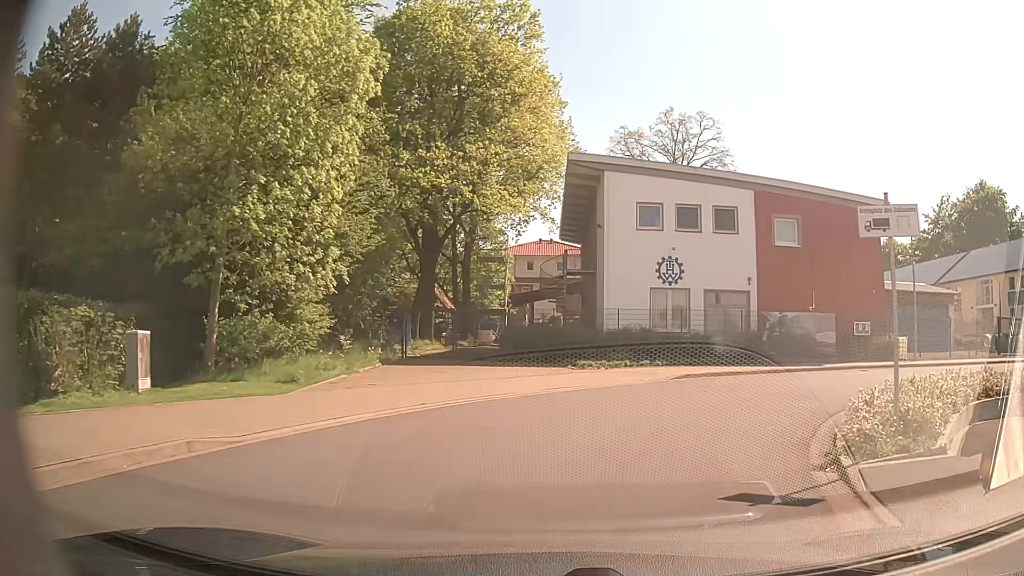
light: Day
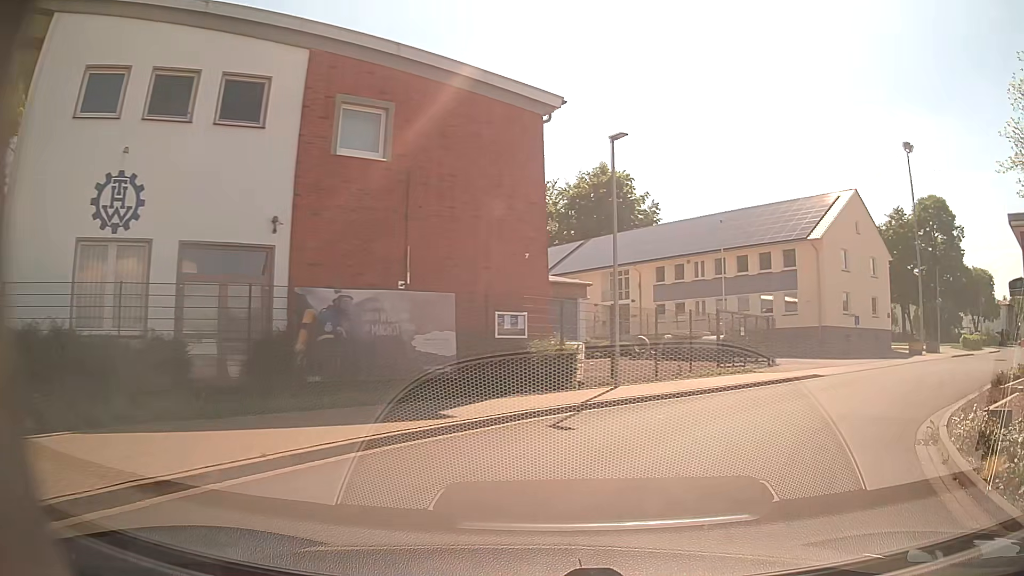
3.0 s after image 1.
(+4.1, +15.1) m; +36°
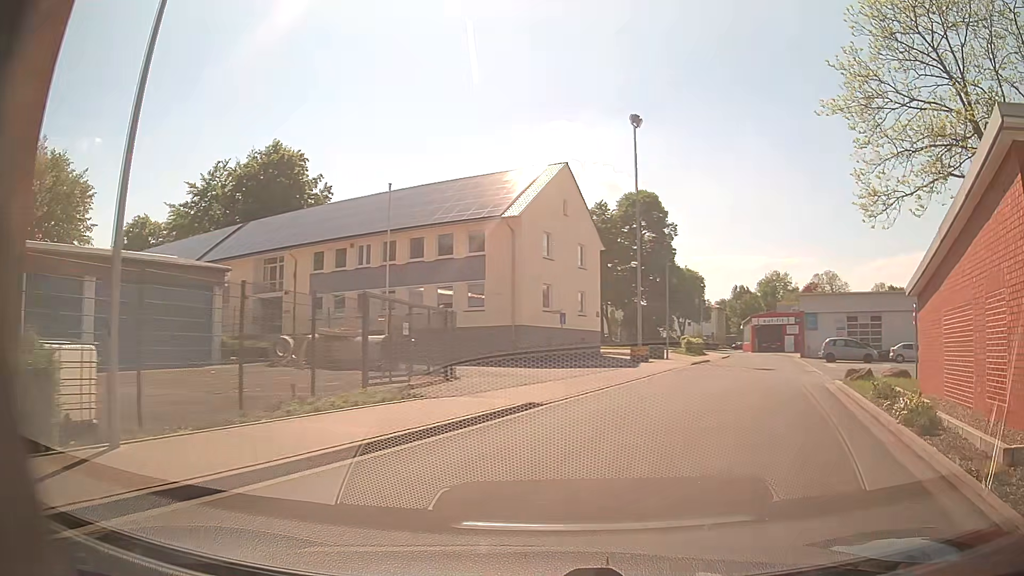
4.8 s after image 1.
(+2.3, +8.9) m; +29°
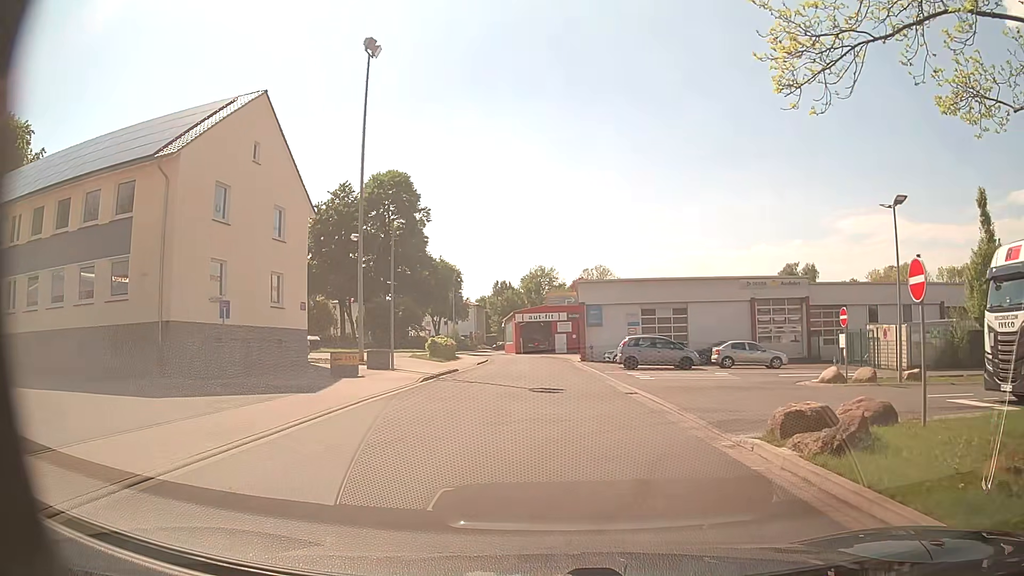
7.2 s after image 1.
(+2.9, +12.6) m; +21°
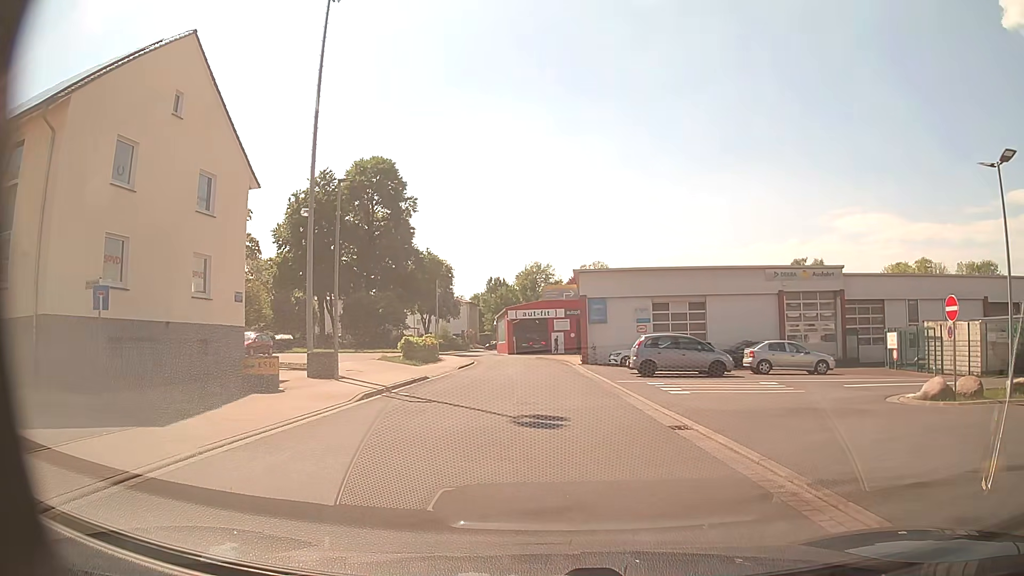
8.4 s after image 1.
(-0.1, +6.8) m; 0°
